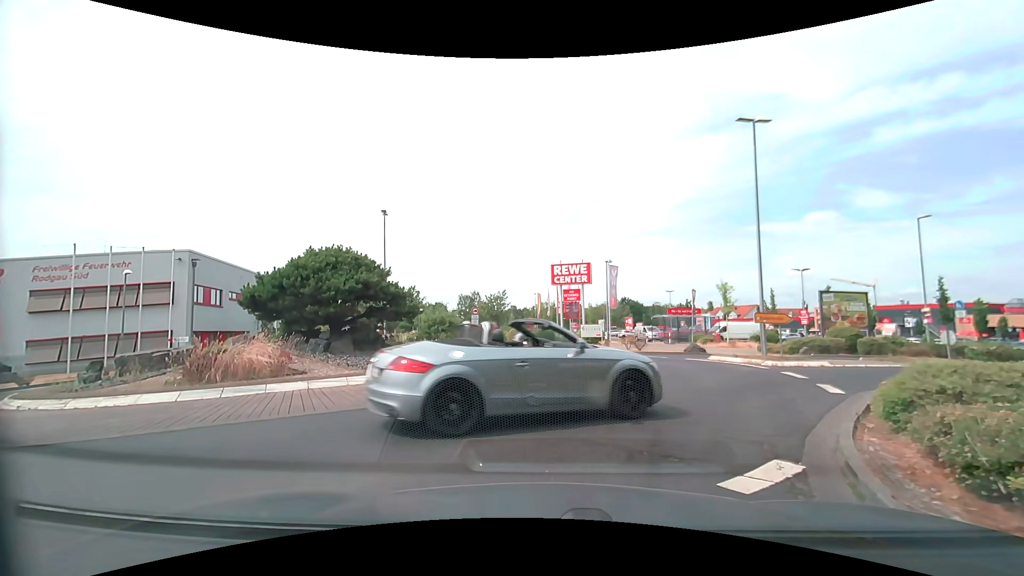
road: tertiary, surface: asphalt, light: Day
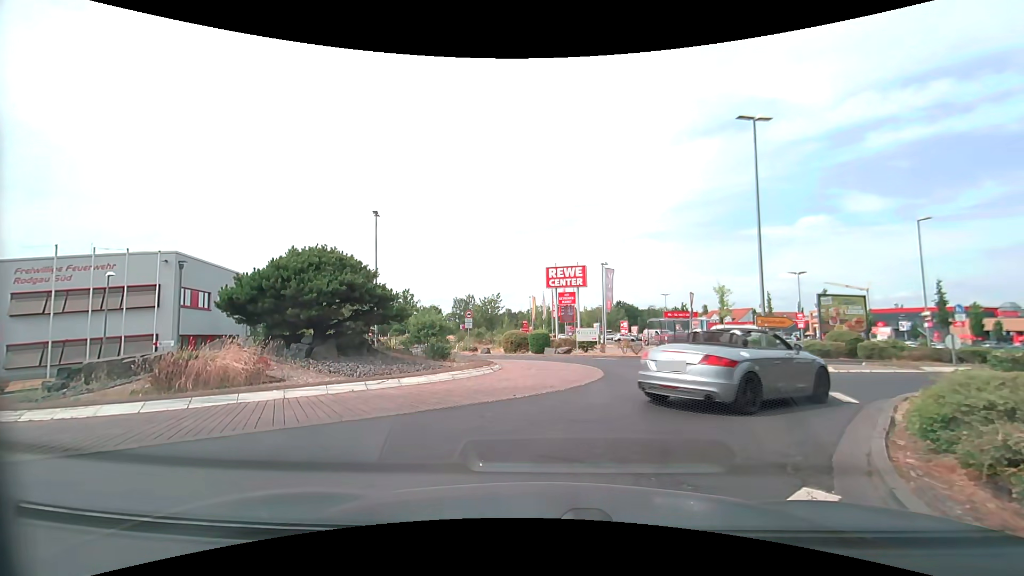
(0.0, +0.7) m; 0°
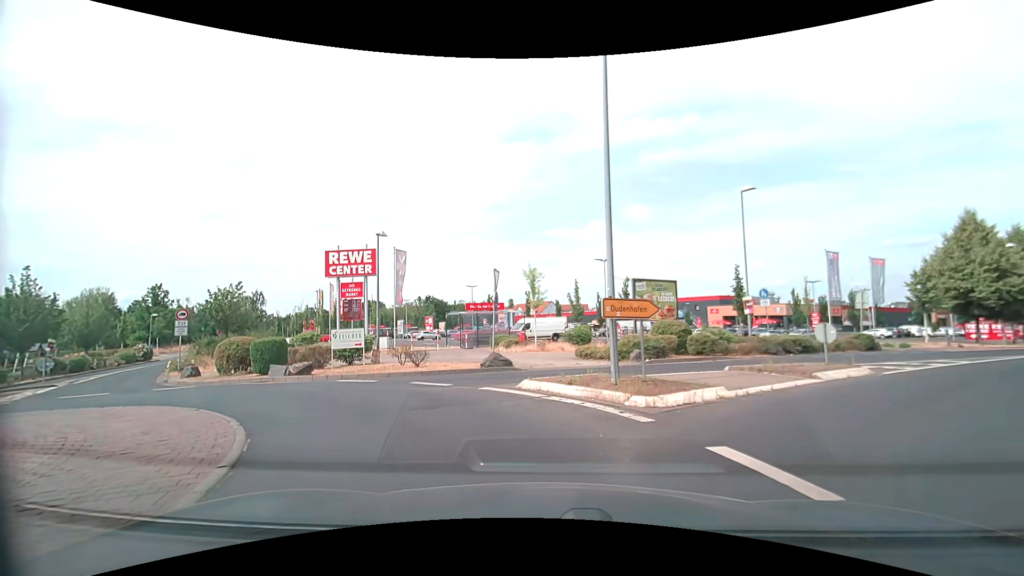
(+1.8, +10.3) m; +19°
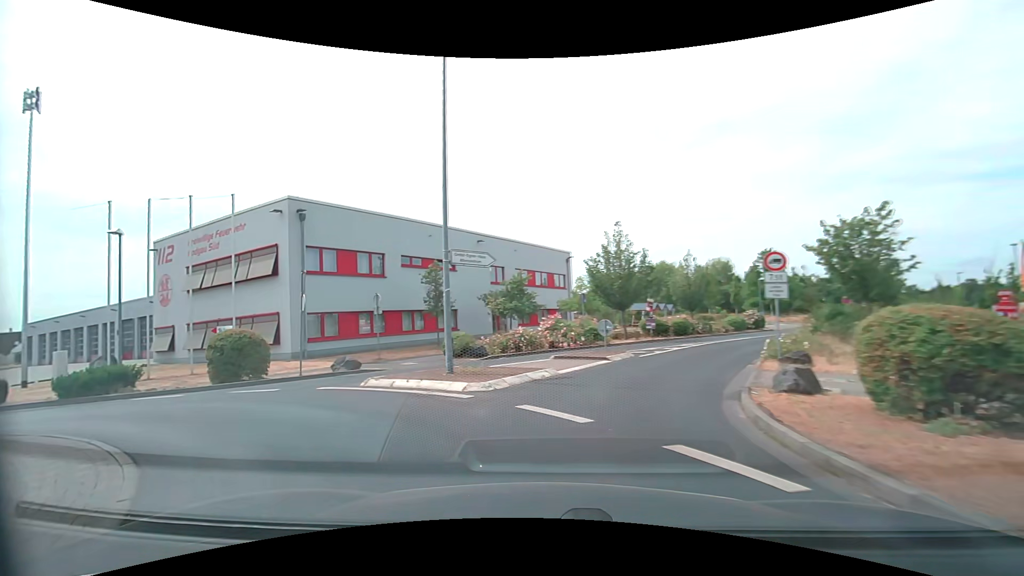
(-6.9, +13.8) m; -62°
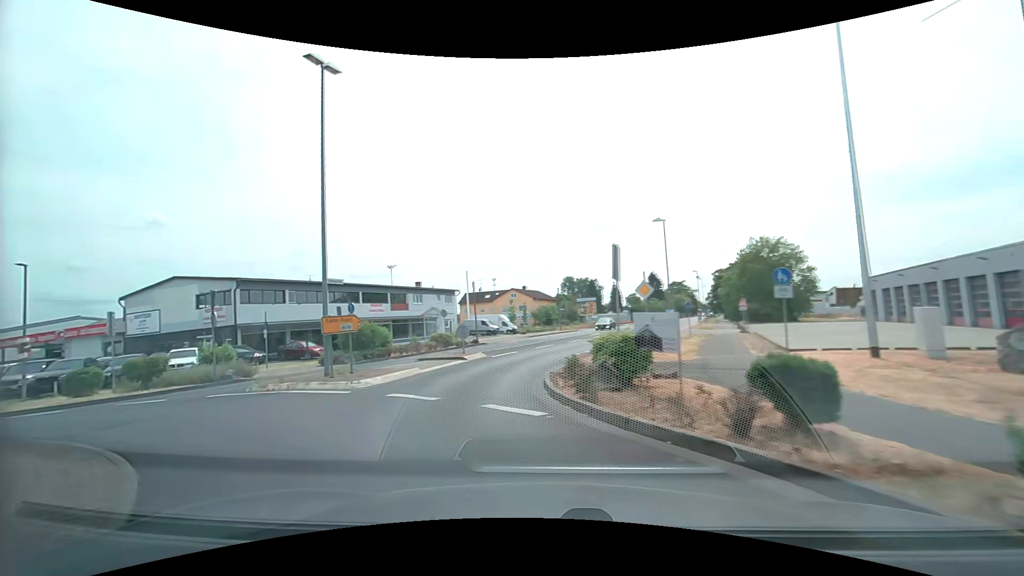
(-9.8, +11.9) m; -80°
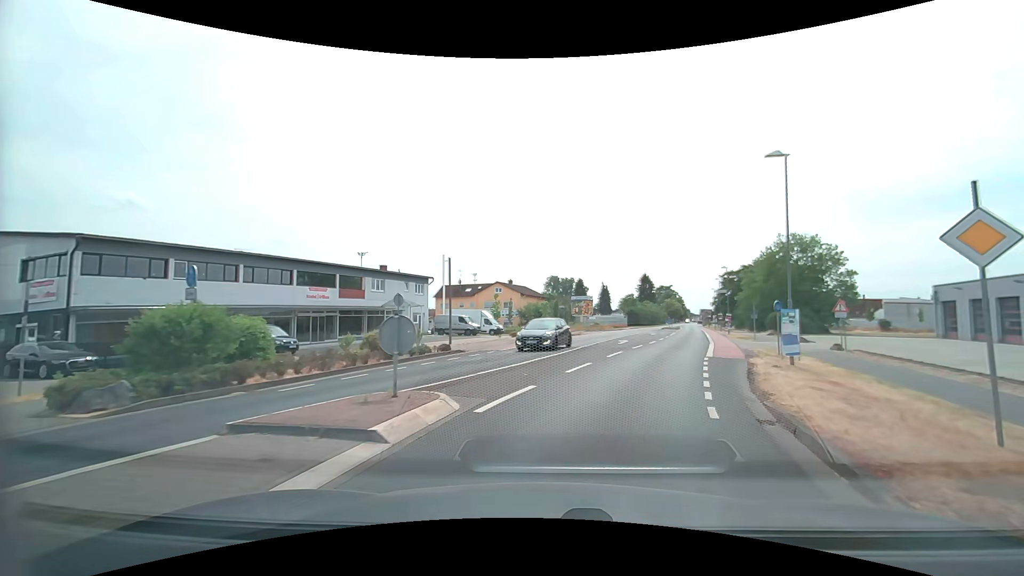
(-2.2, +14.3) m; -1°
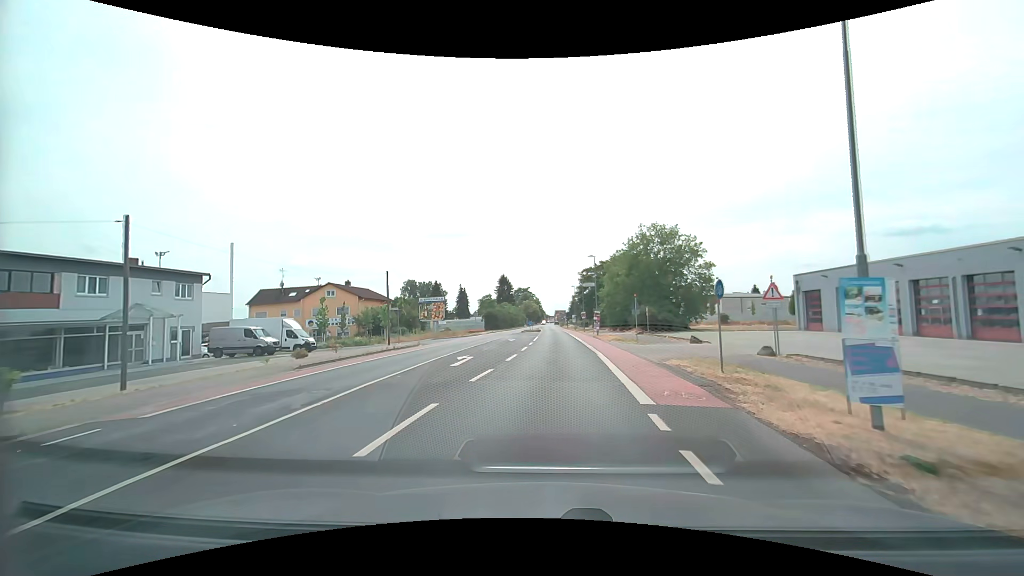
(+2.5, +13.6) m; +16°
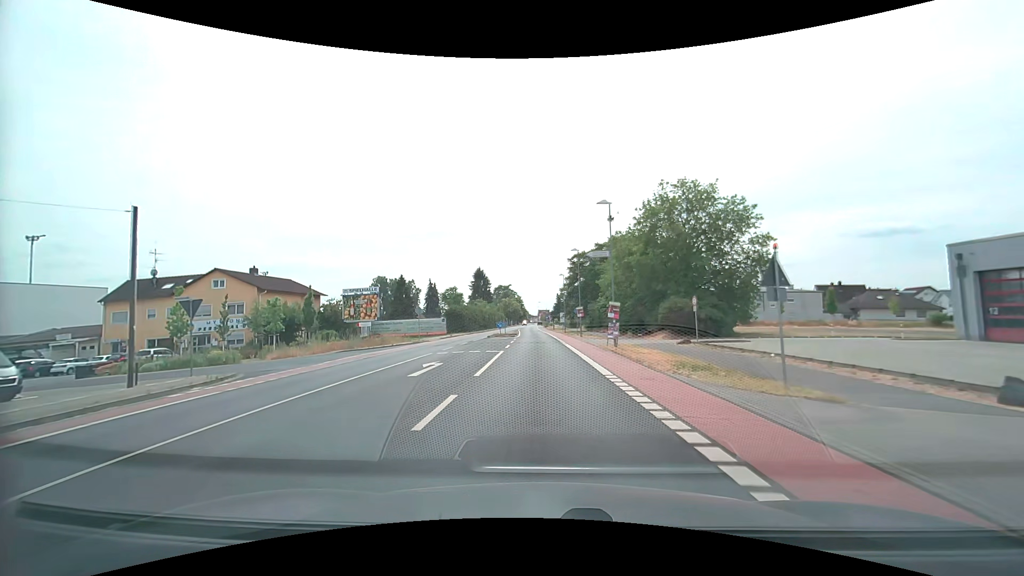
(+0.8, +23.0) m; +3°
(0, +10) (0, +20) (0, +30) (-1, +40) (-1, +50) (-1, +60) (-2, +70) (-2, +80) (-2, +90) (-2, +100) m
